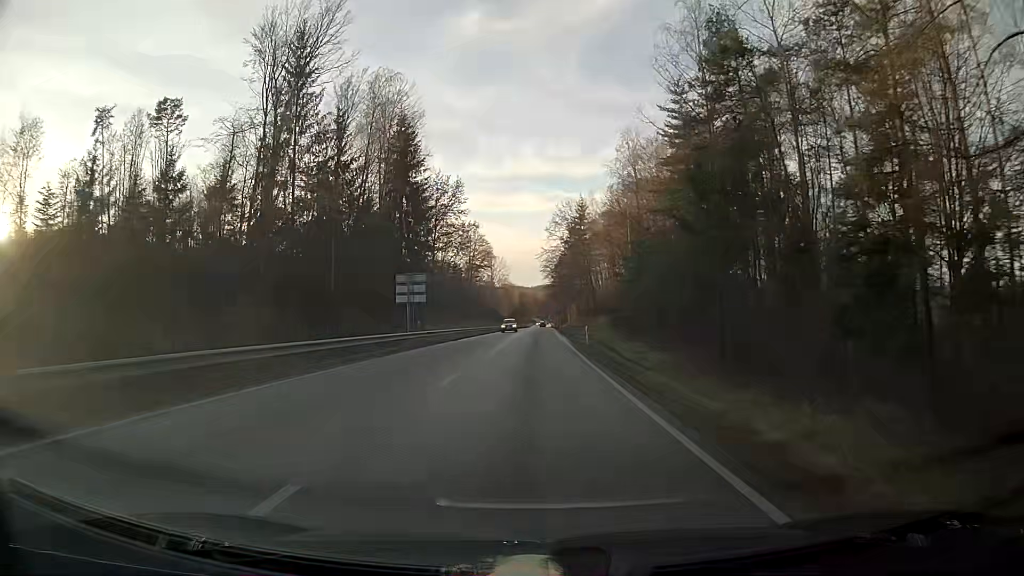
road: primary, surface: asphalt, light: Day
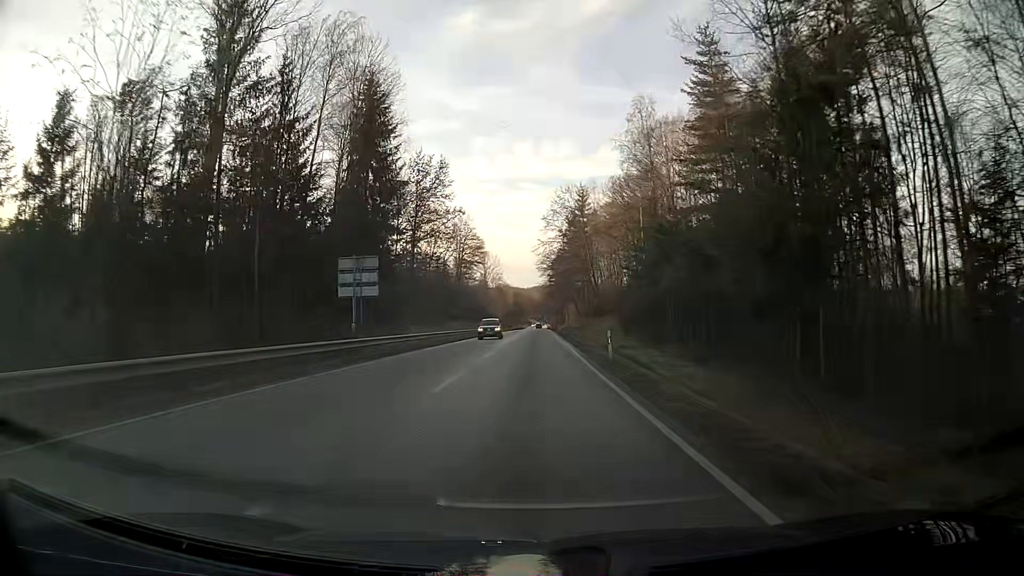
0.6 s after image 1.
(0.0, +12.6) m; 0°
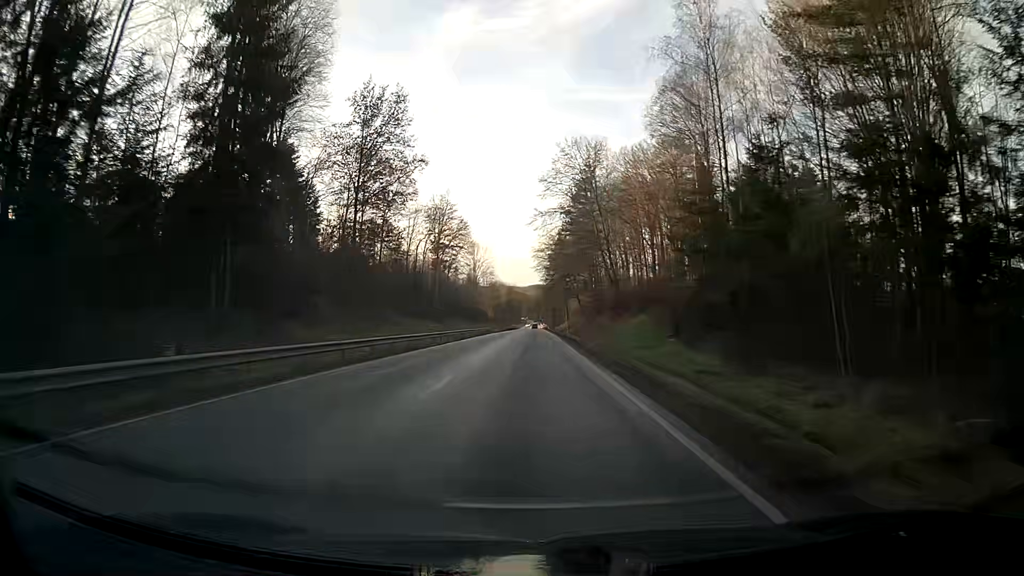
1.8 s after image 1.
(+0.1, +25.1) m; 0°
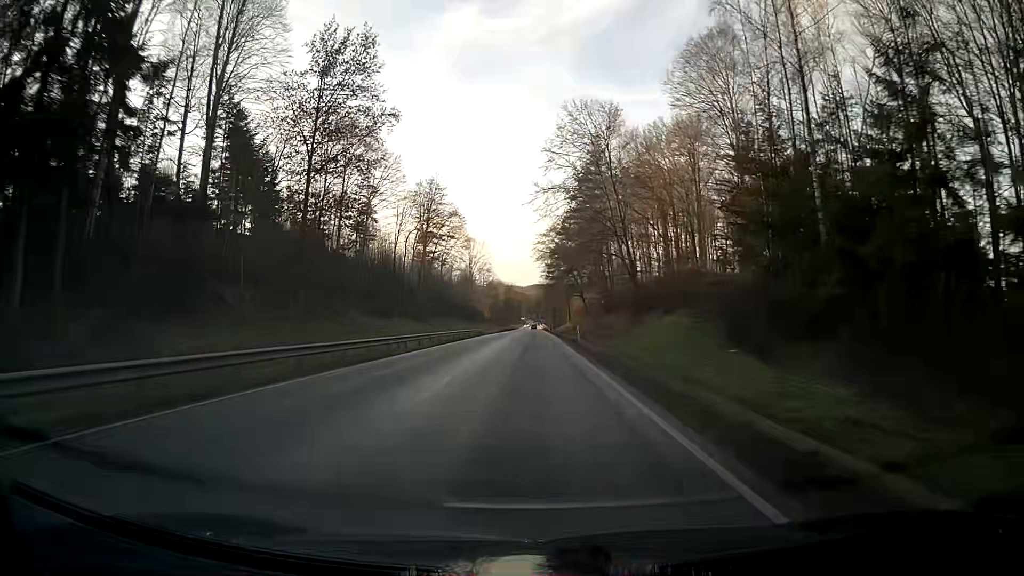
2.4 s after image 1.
(0.0, +12.6) m; 0°
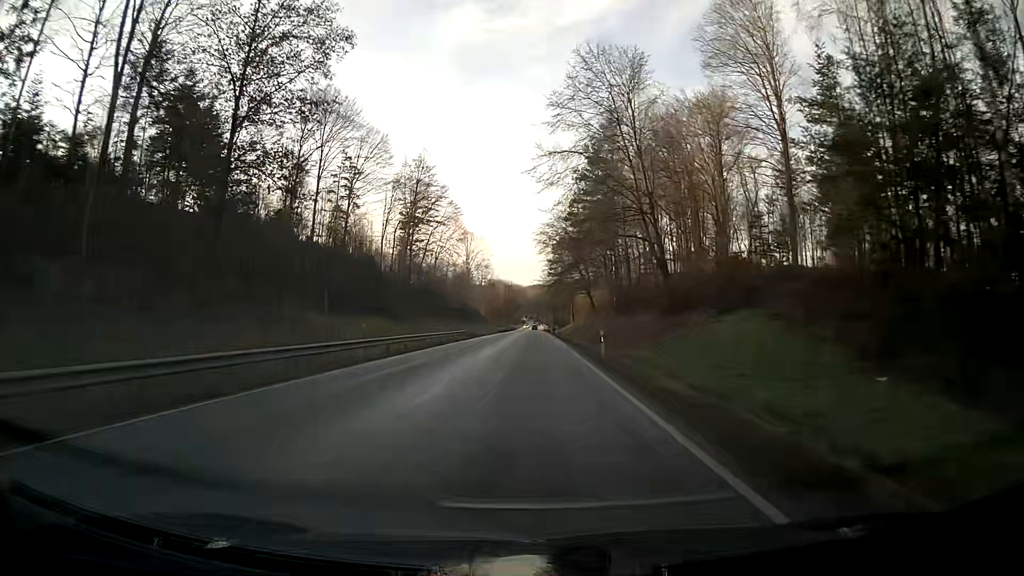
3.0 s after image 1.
(0.0, +12.5) m; 0°
